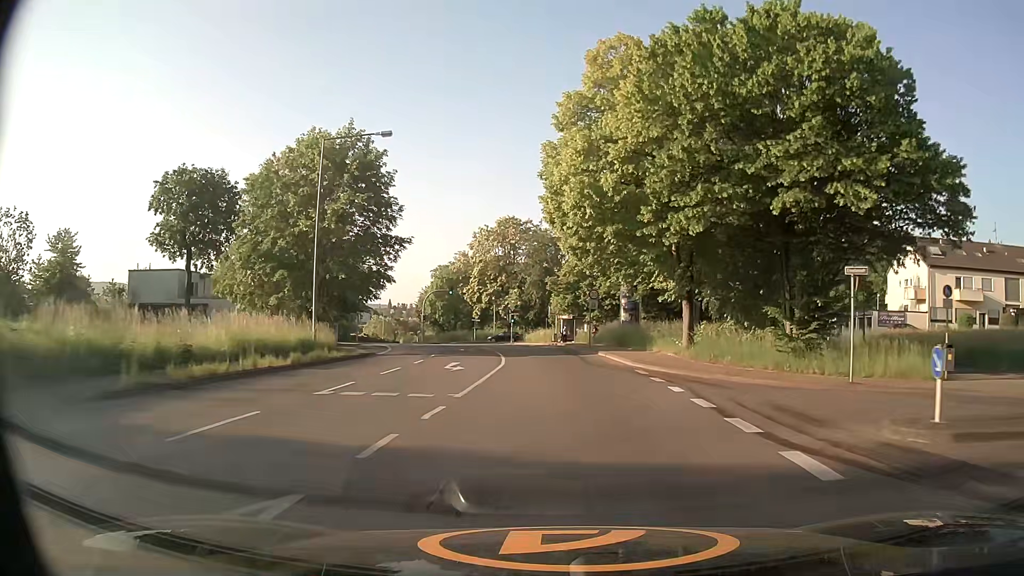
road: tertiary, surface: asphalt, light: Day
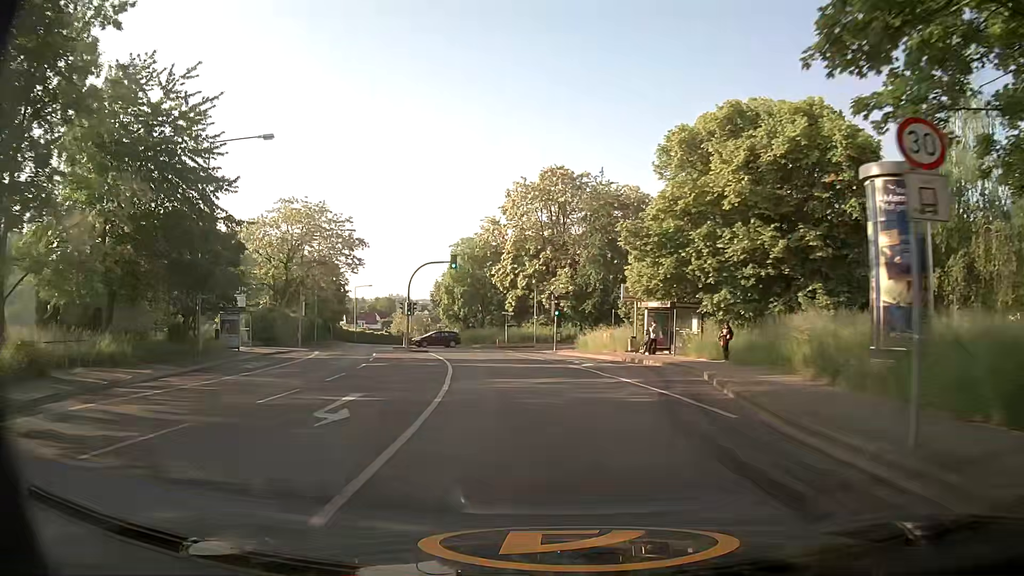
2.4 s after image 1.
(-0.8, +31.7) m; -5°
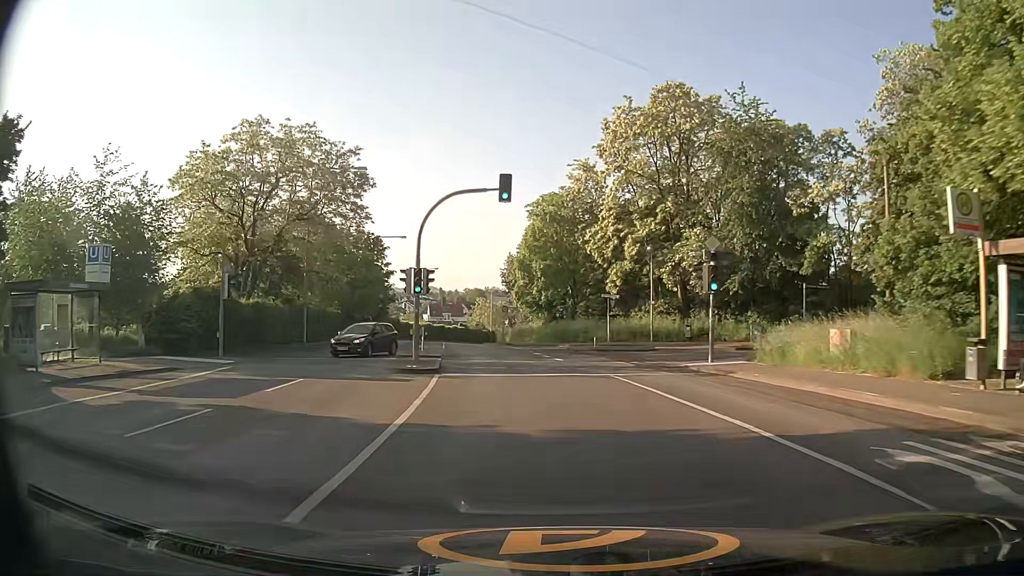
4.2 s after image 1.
(-1.7, +23.5) m; -8°
(0, +10) (-1, +20) (-3, +30) (-4, +40) (-6, +50) (-8, +59) (-9, +69) (-10, +79) (-11, +89) (-11, +99) m
